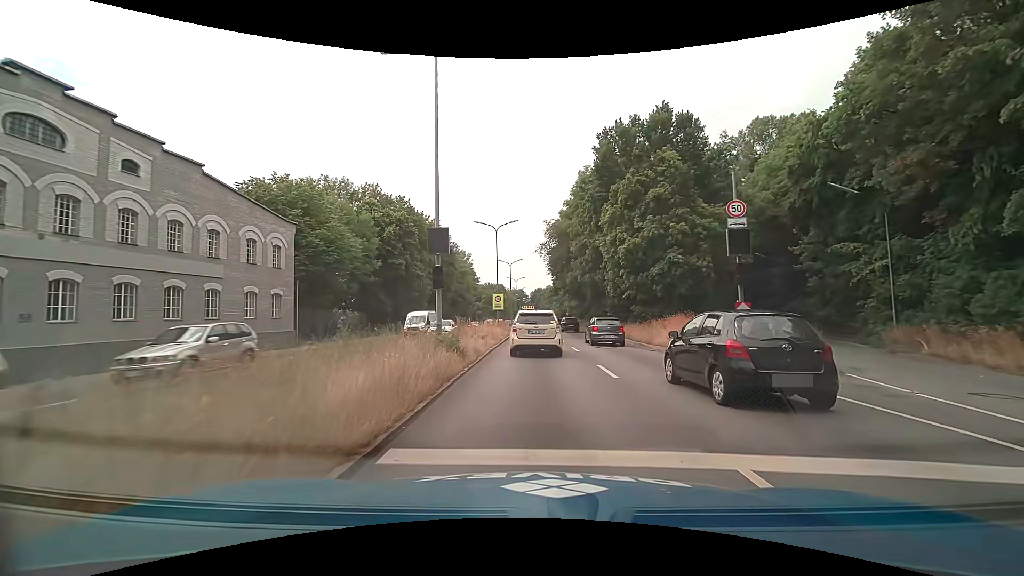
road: trunk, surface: asphalt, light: Day
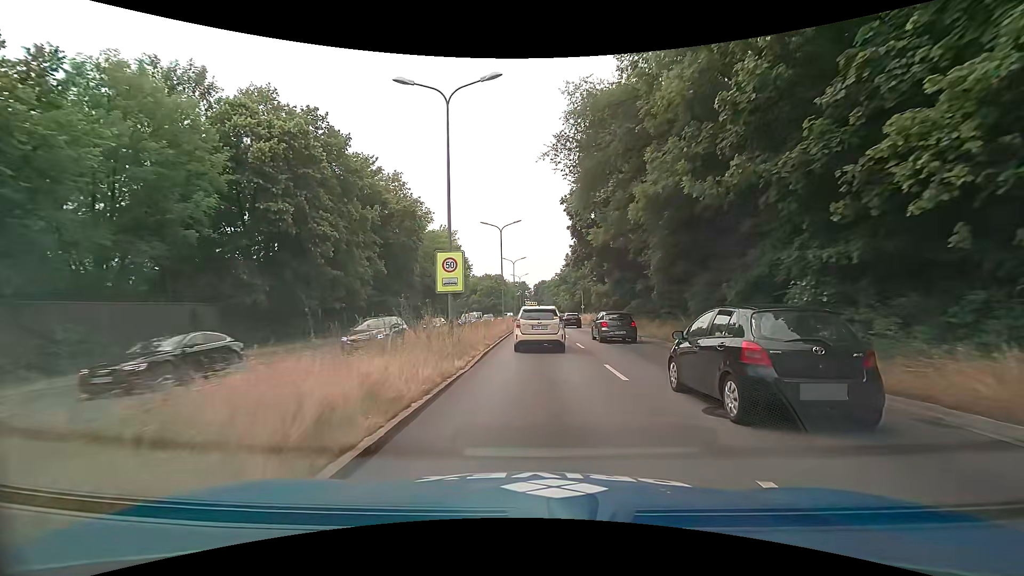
(+0.4, +28.2) m; 0°
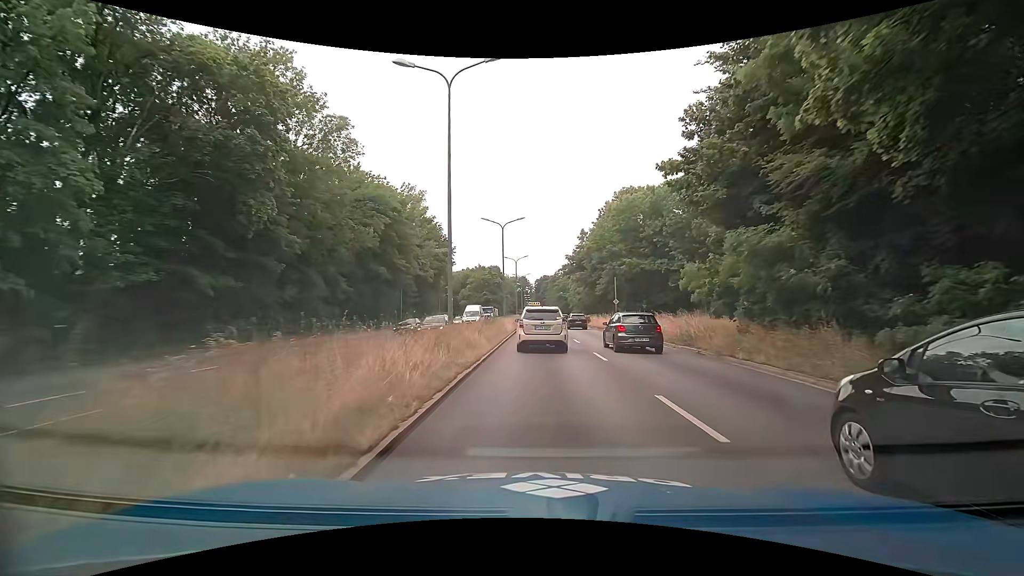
(0.0, +32.0) m; 0°
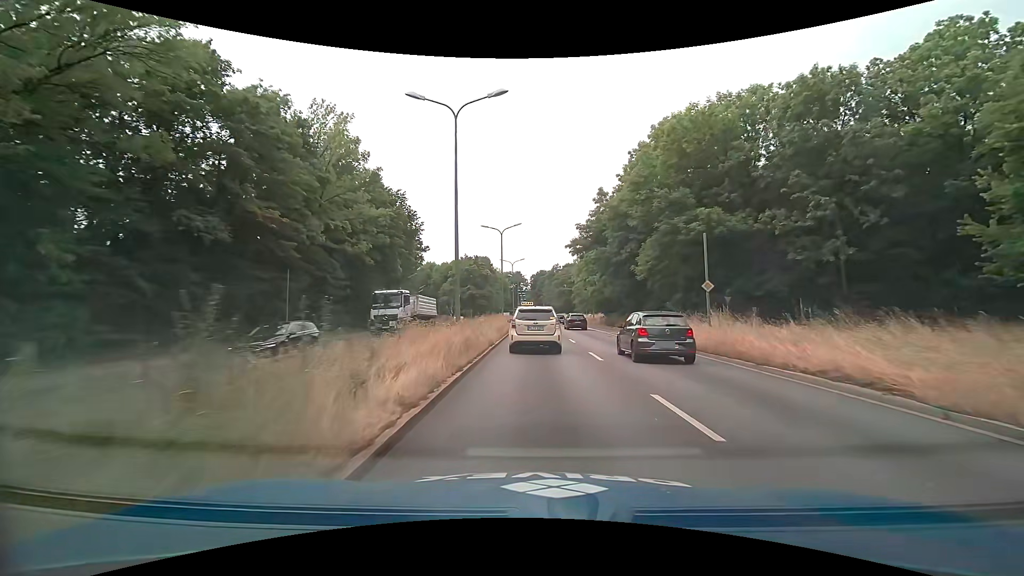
(+0.1, +27.1) m; 0°
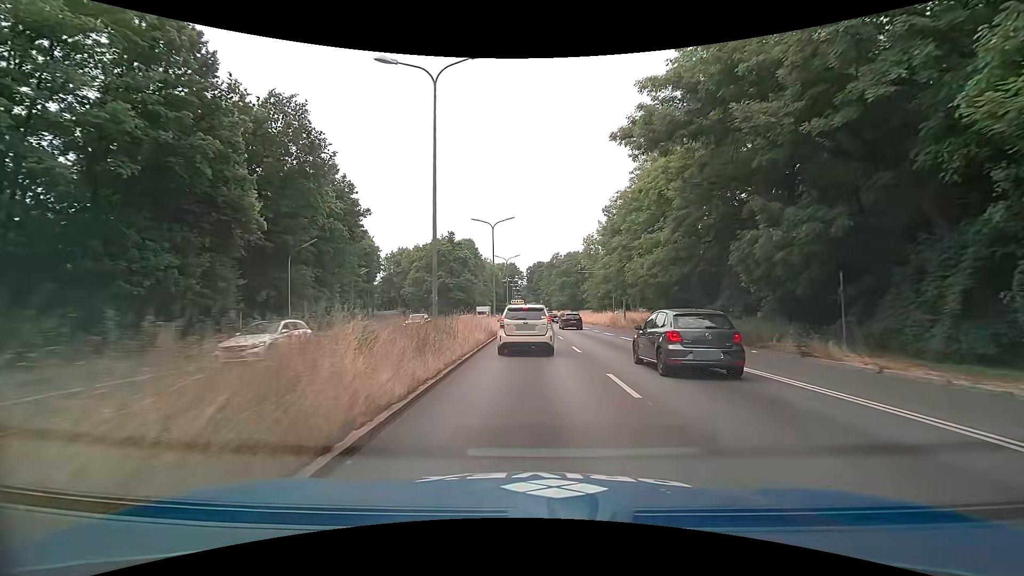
(+0.2, +33.6) m; +1°
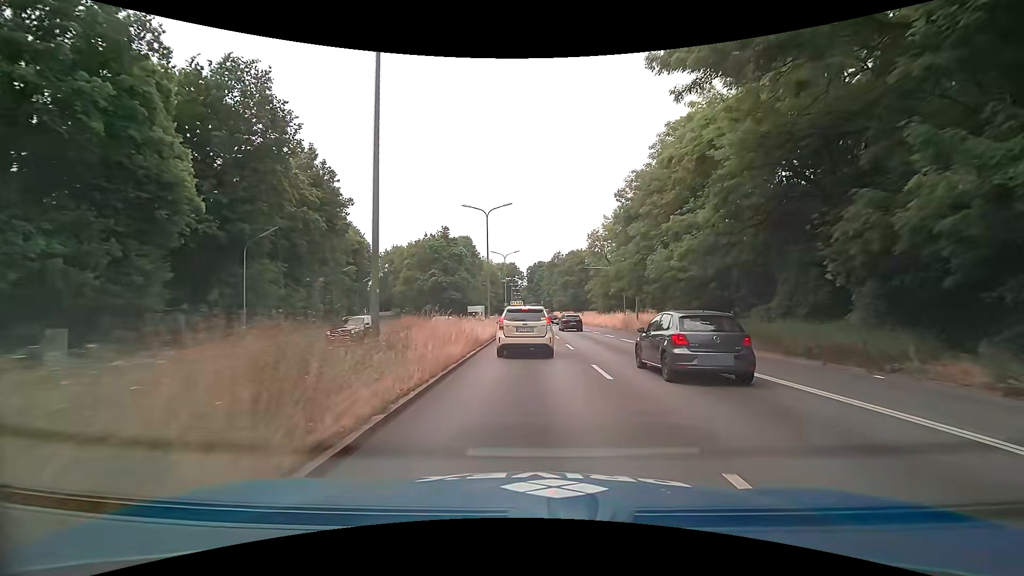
(-0.1, +6.6) m; 0°
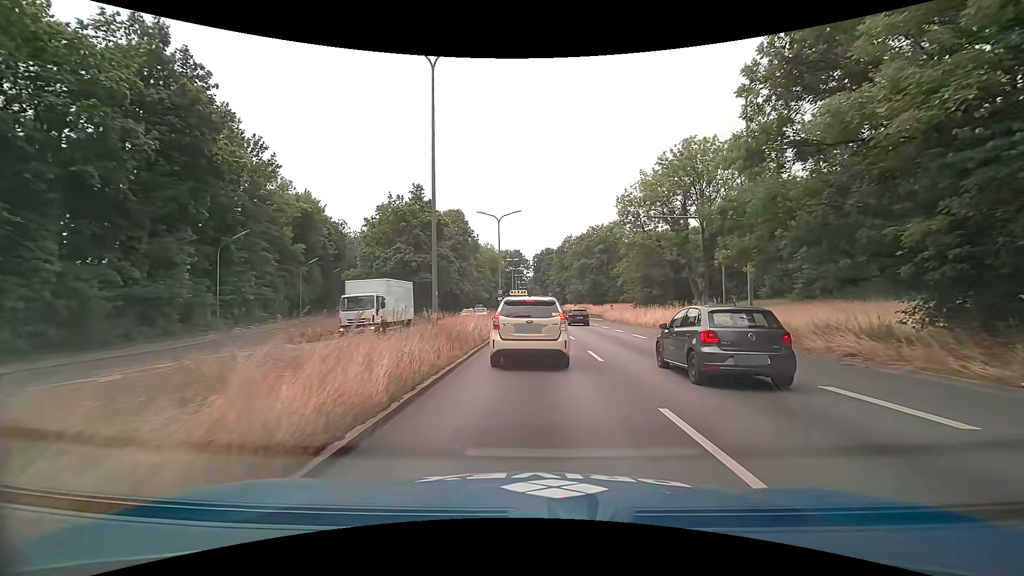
(-0.3, +24.3) m; -1°
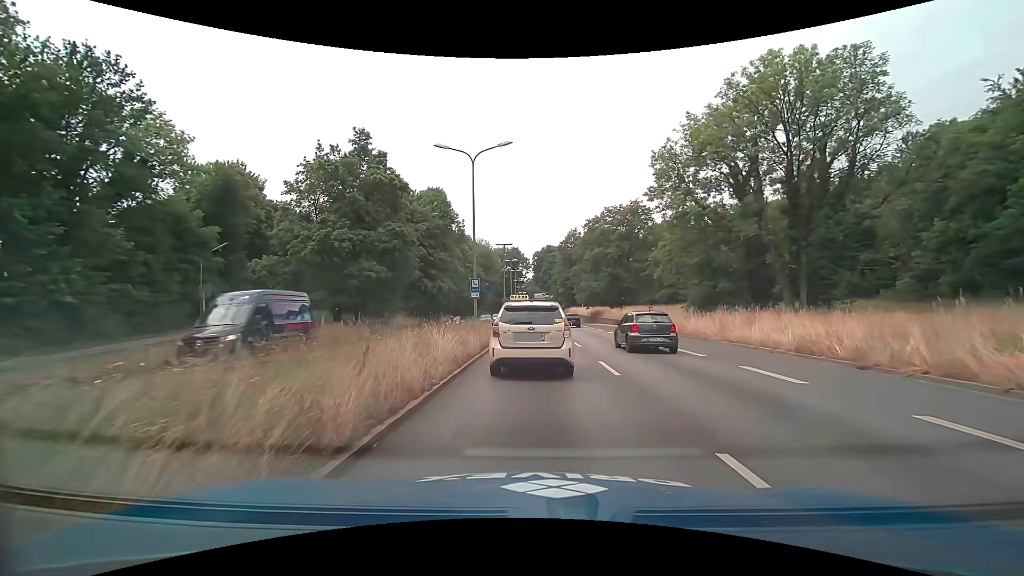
(+0.1, +19.7) m; +1°
(0, +10) (0, +20) (0, +30) (0, +40) (0, +50) (0, +60) (0, +70) (0, +80) (0, +90) (-1, +100) m
